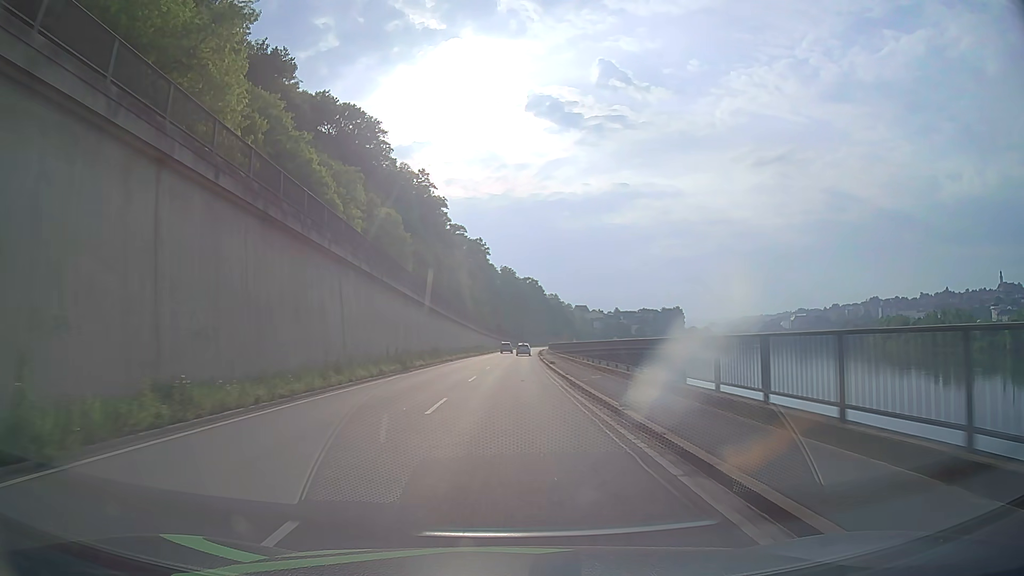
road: primary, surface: asphalt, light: Day
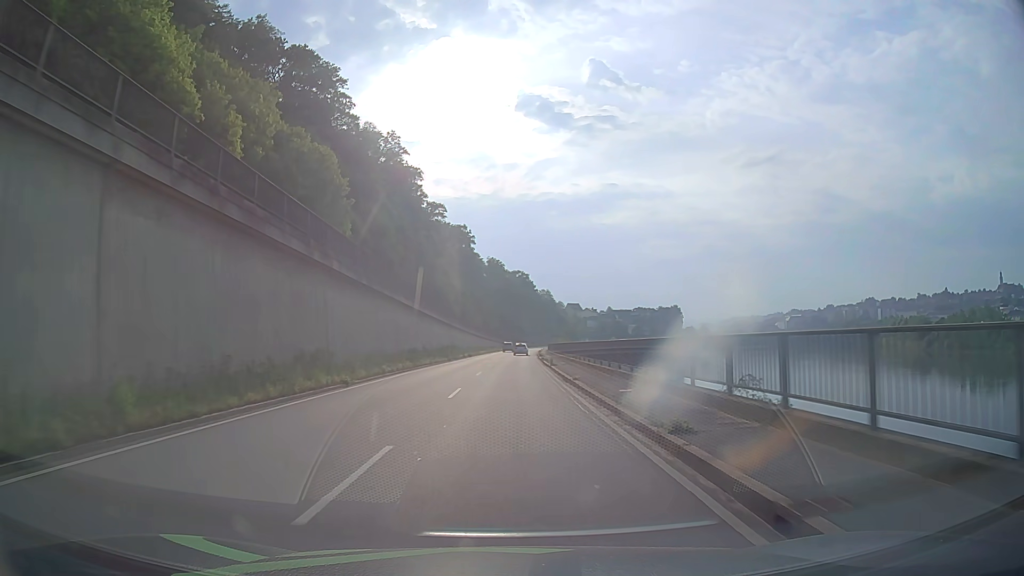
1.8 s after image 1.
(+0.3, +32.2) m; +1°
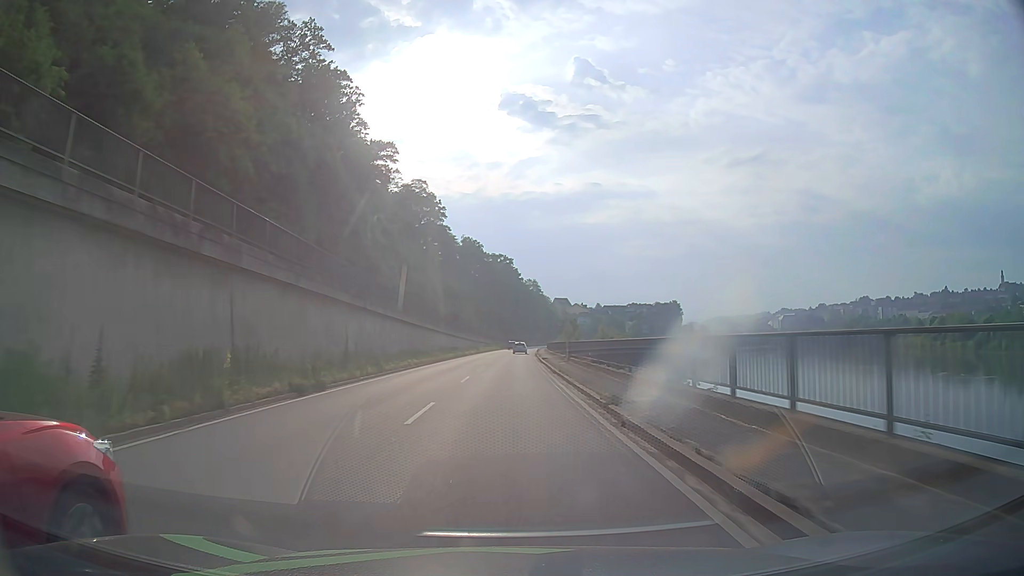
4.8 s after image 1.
(+0.6, +53.6) m; +1°
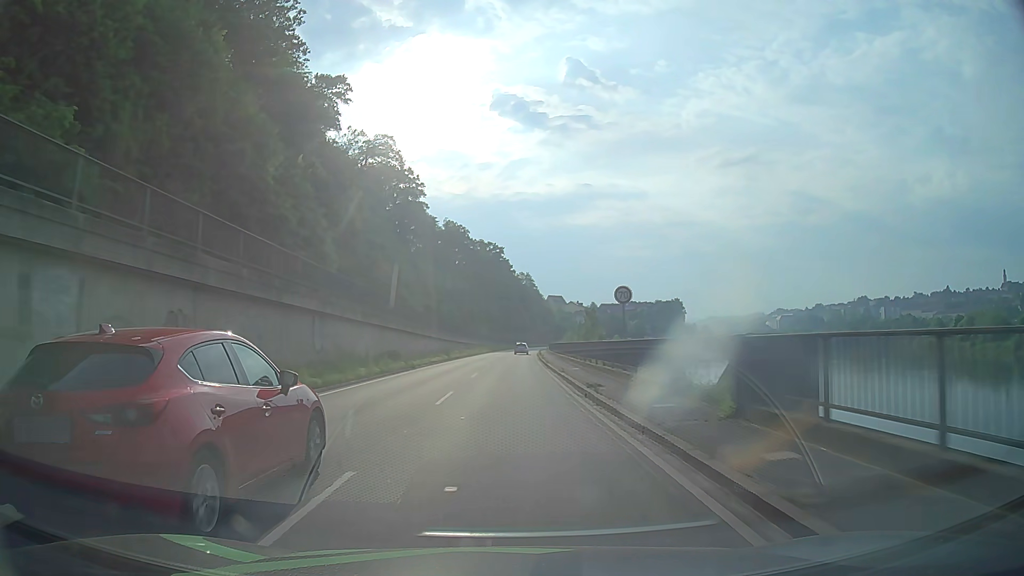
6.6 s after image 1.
(+0.1, +32.2) m; +1°
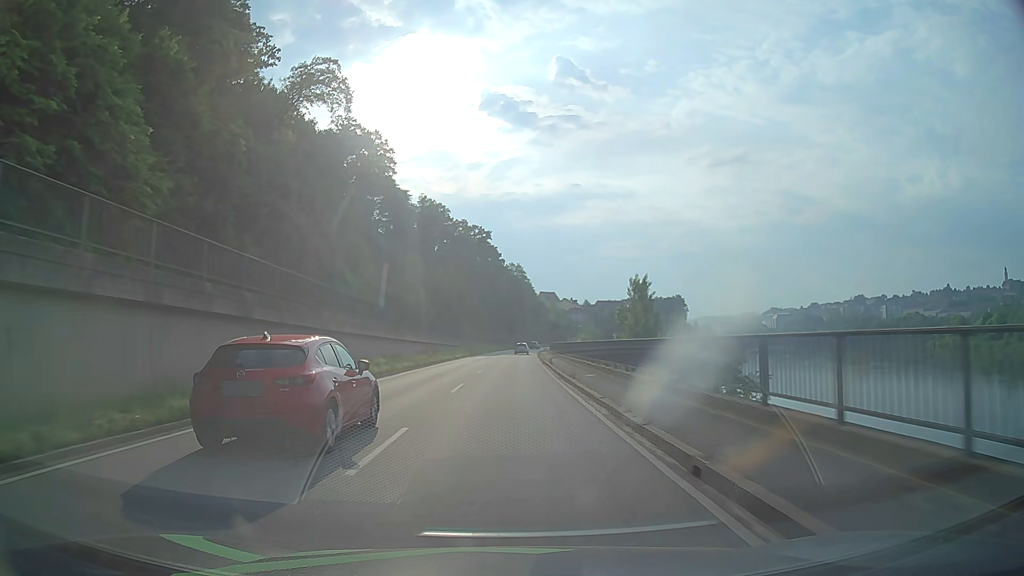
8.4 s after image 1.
(+0.2, +32.2) m; +1°
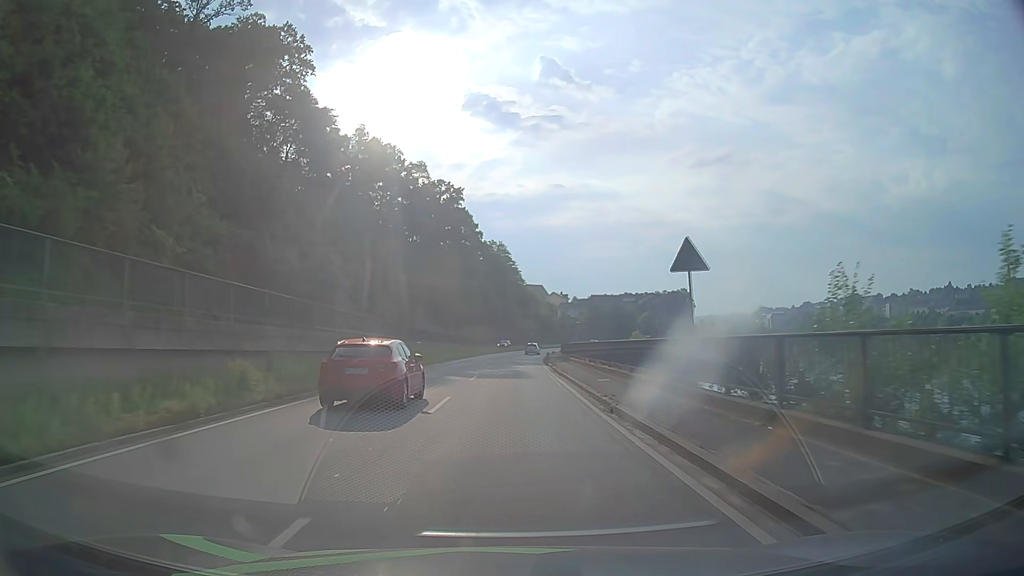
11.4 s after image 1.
(+0.7, +53.6) m; +1°
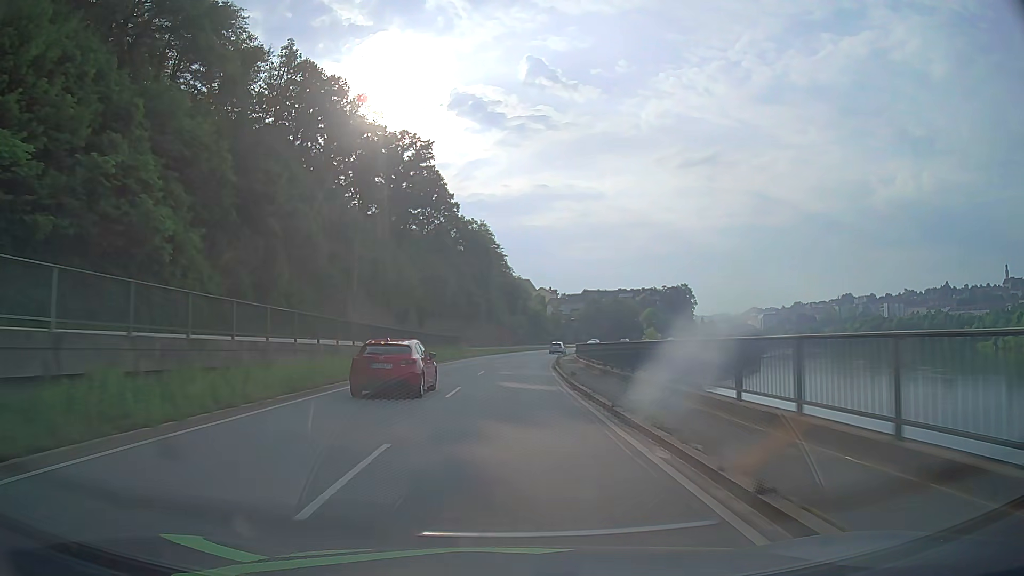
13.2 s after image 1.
(+0.4, +32.2) m; +1°
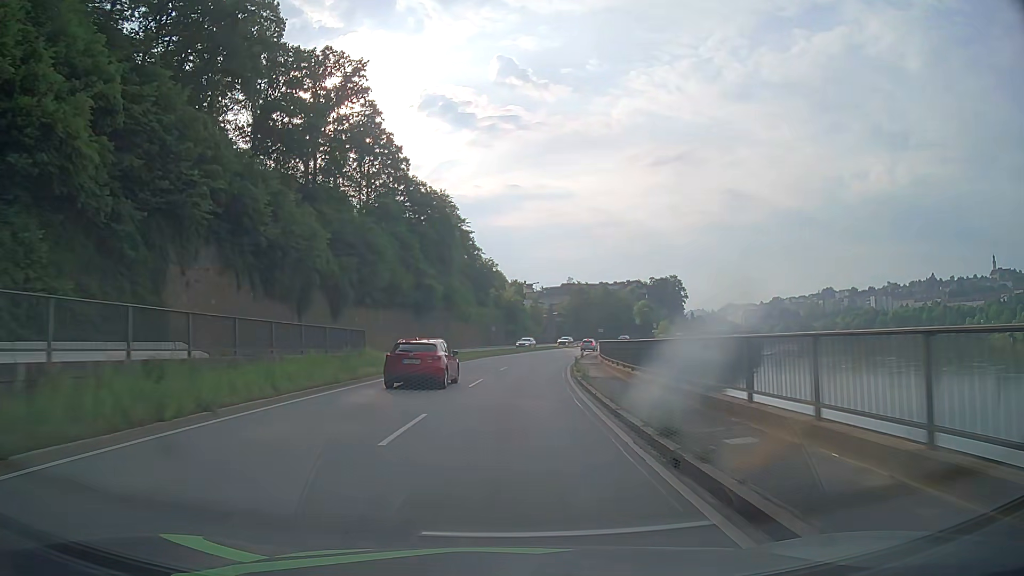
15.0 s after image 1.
(+0.7, +32.2) m; +2°
(0, +10) (0, +20) (+1, +30) (+2, +40) (+3, +50) (+5, +60) (+6, +70) (+9, +79) (+11, +89) (+14, +99) m
